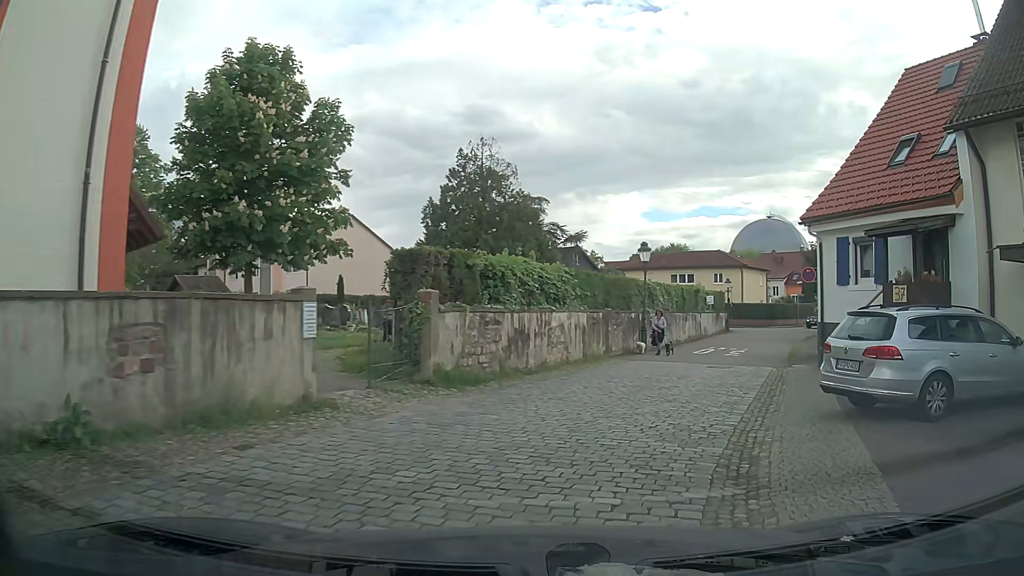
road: residential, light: Day
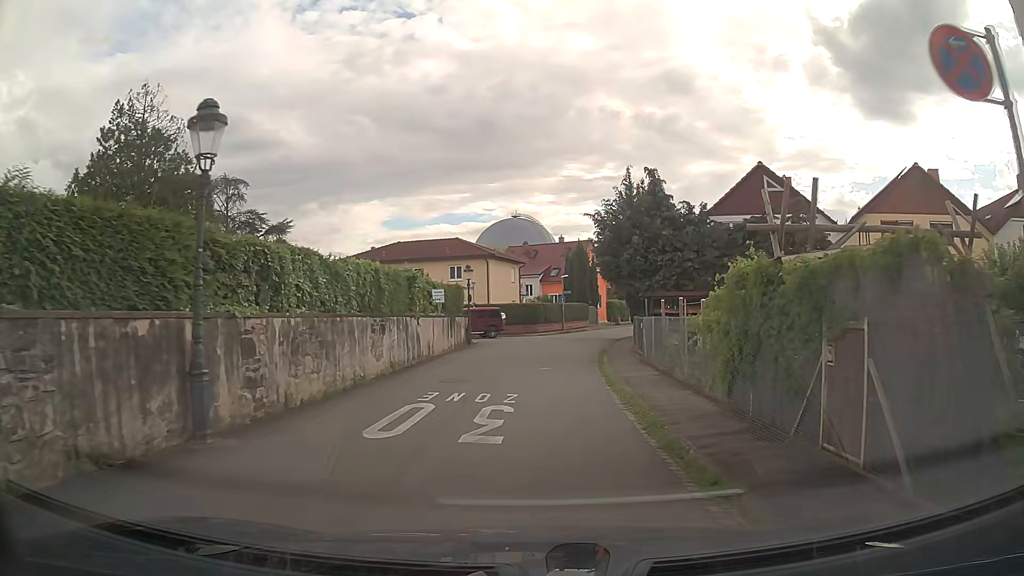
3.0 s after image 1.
(+4.3, +16.4) m; +22°
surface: asphalt
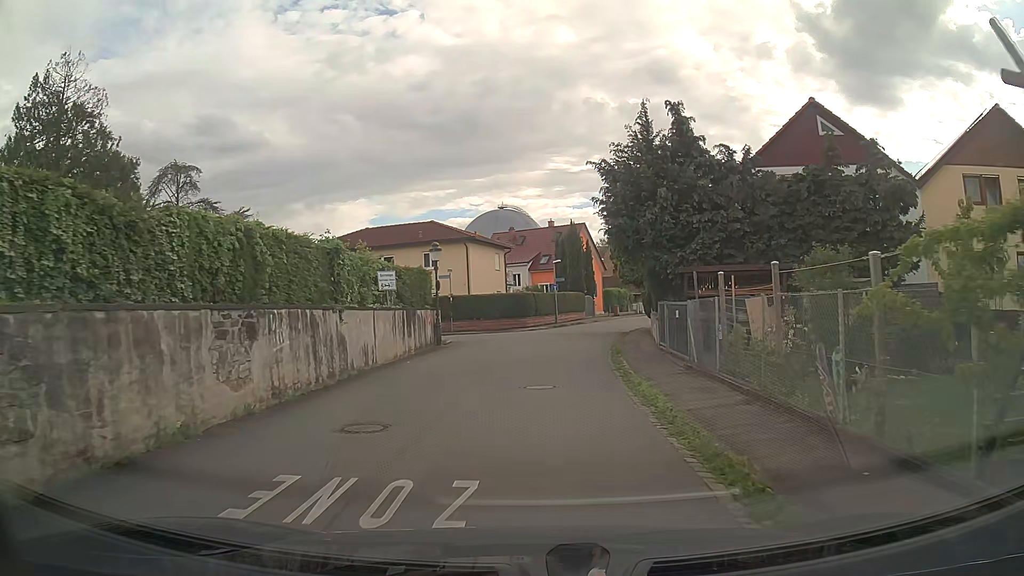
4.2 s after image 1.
(+0.1, +7.6) m; +1°
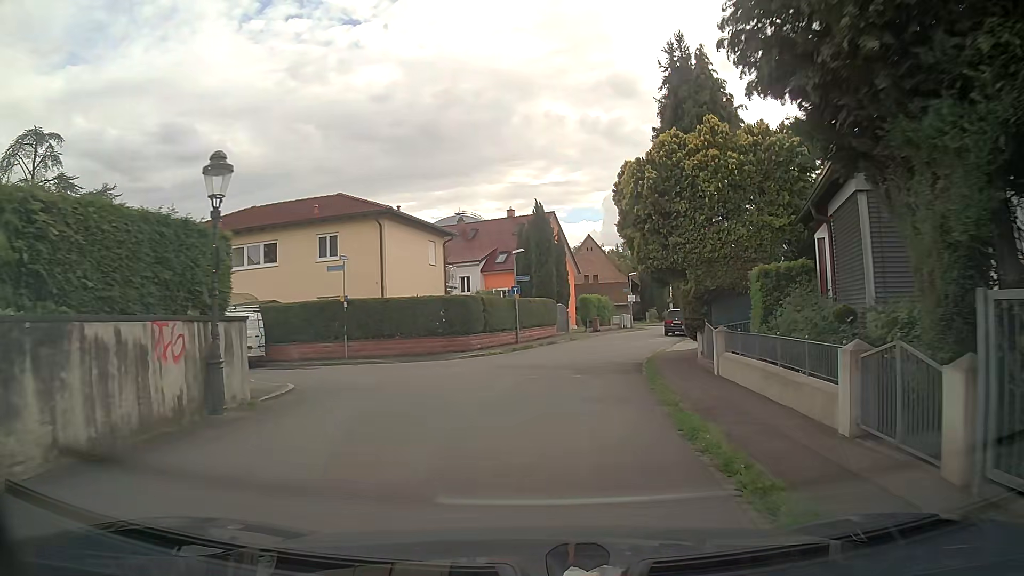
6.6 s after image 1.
(+0.3, +16.2) m; +3°
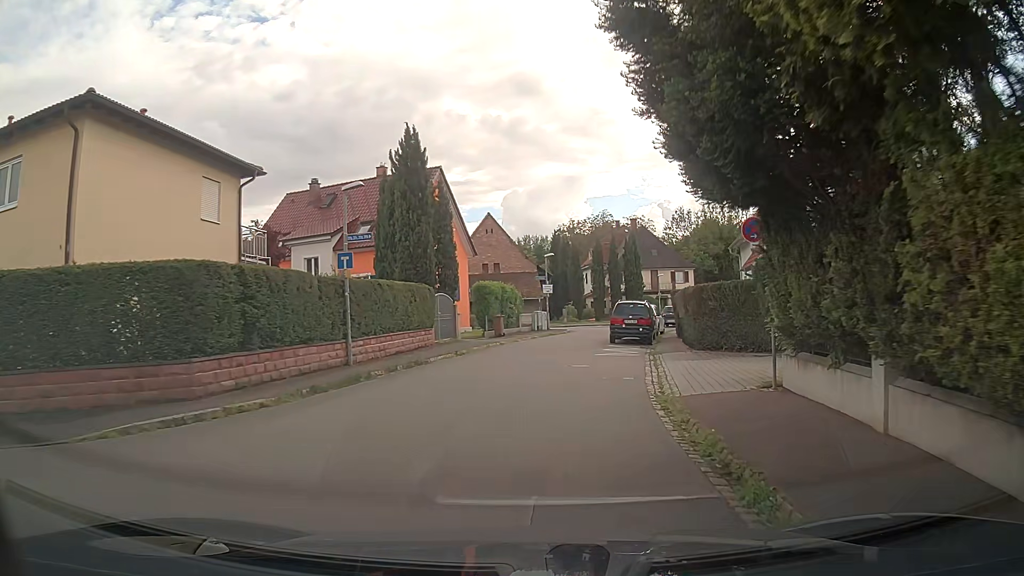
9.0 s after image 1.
(+1.0, +16.4) m; +7°
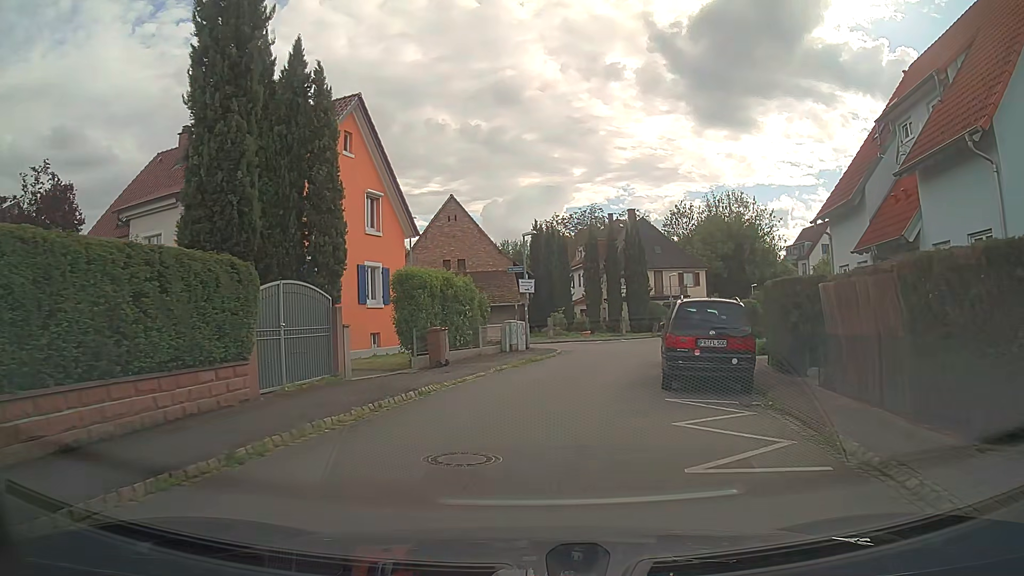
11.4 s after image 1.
(+0.5, +14.9) m; +3°
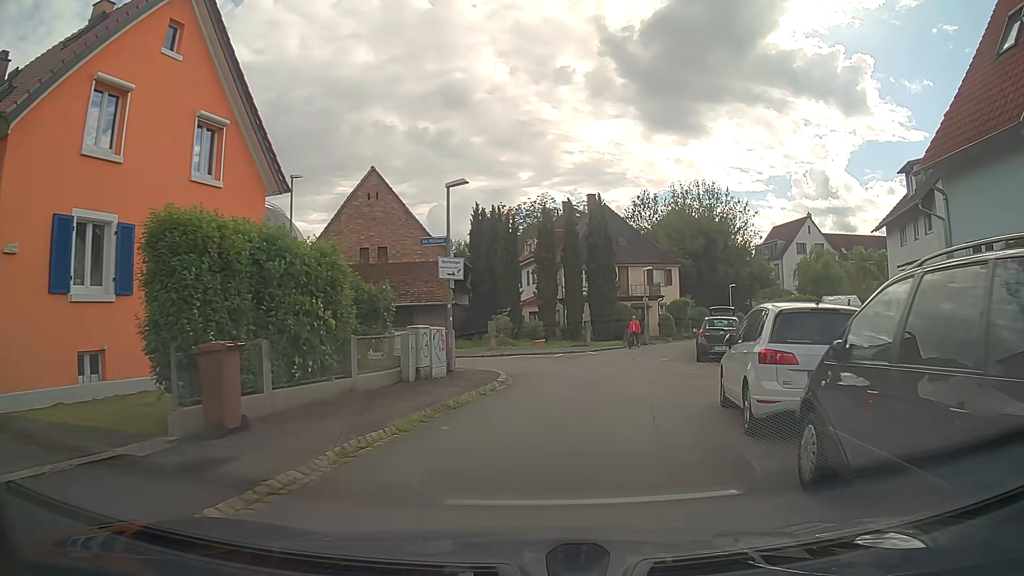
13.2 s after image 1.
(+0.3, +10.6) m; +4°
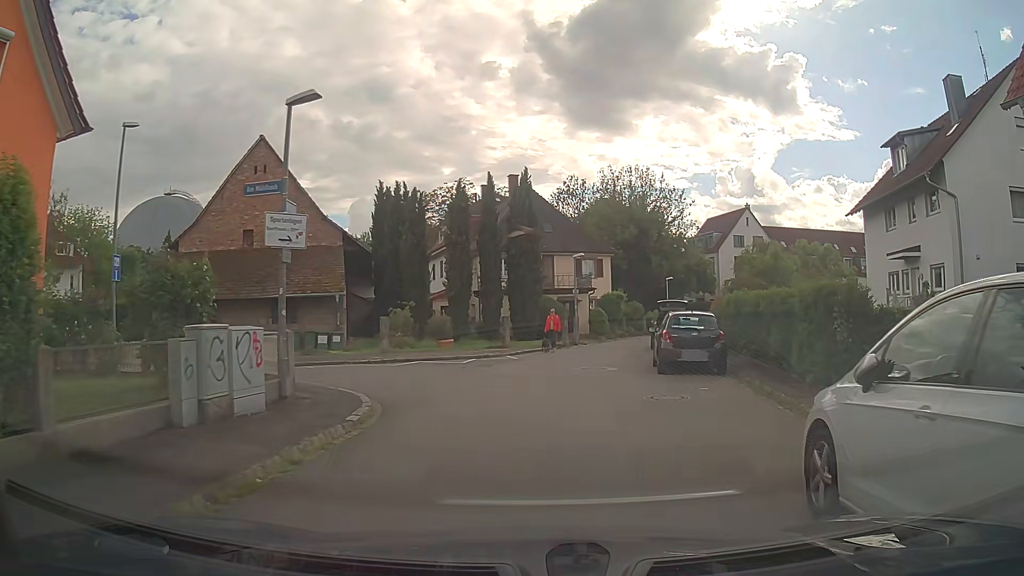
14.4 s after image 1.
(+0.5, +6.3) m; +8°
(+1, +10) (-3, +18) (-13, +20) (-23, +20) (-33, +20) (-43, +21) (-53, +22) (-63, +22) (-73, +21) (-83, +20) m
